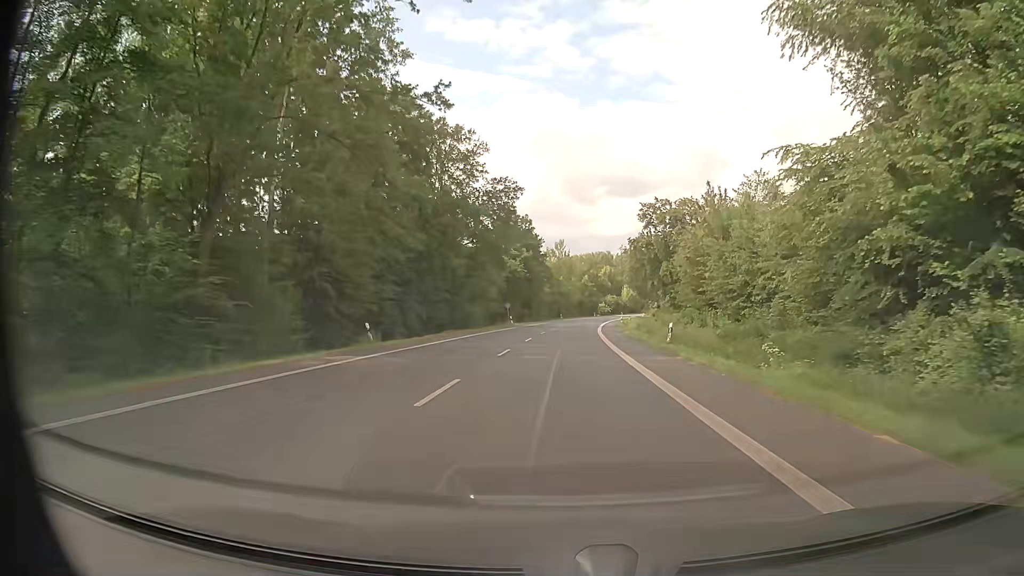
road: primary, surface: asphalt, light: Day
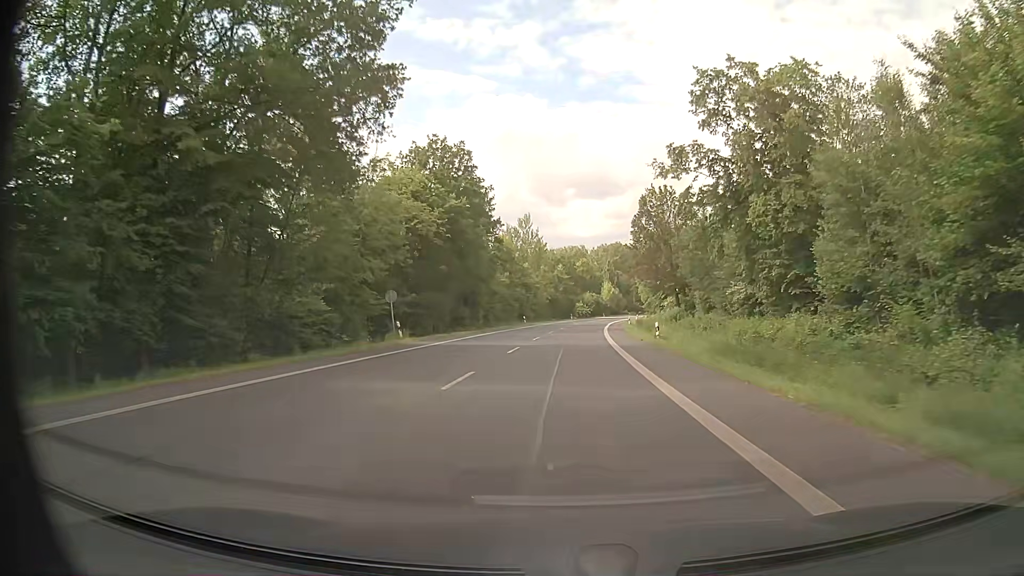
(+1.1, +45.0) m; +3°
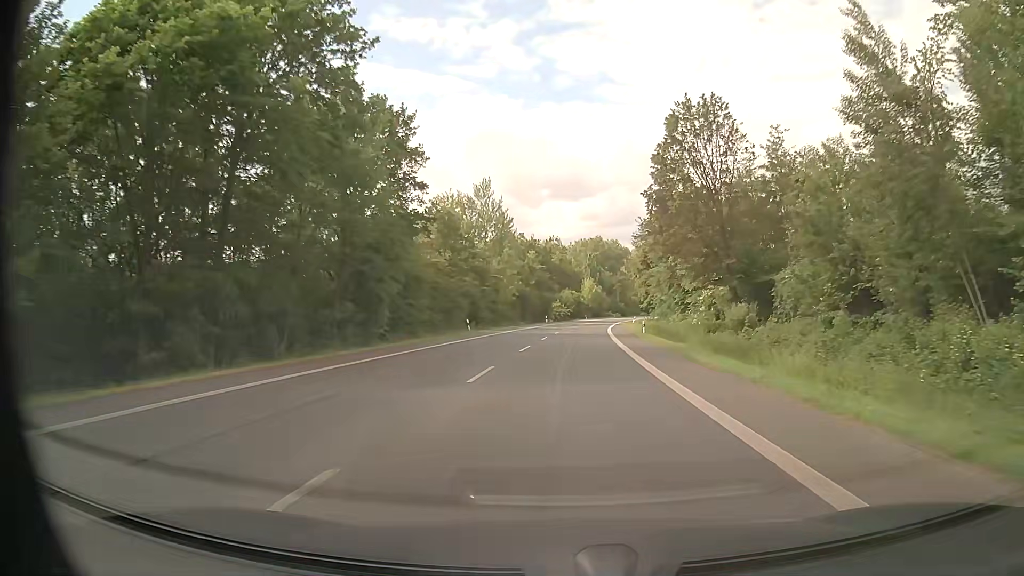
(+0.6, +33.8) m; +2°
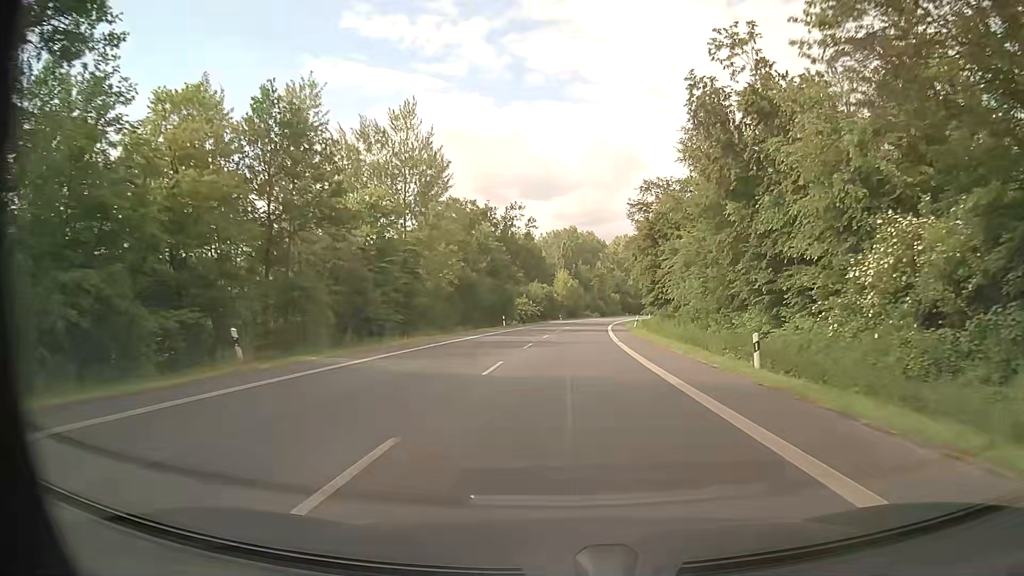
(+0.7, +33.7) m; +3°
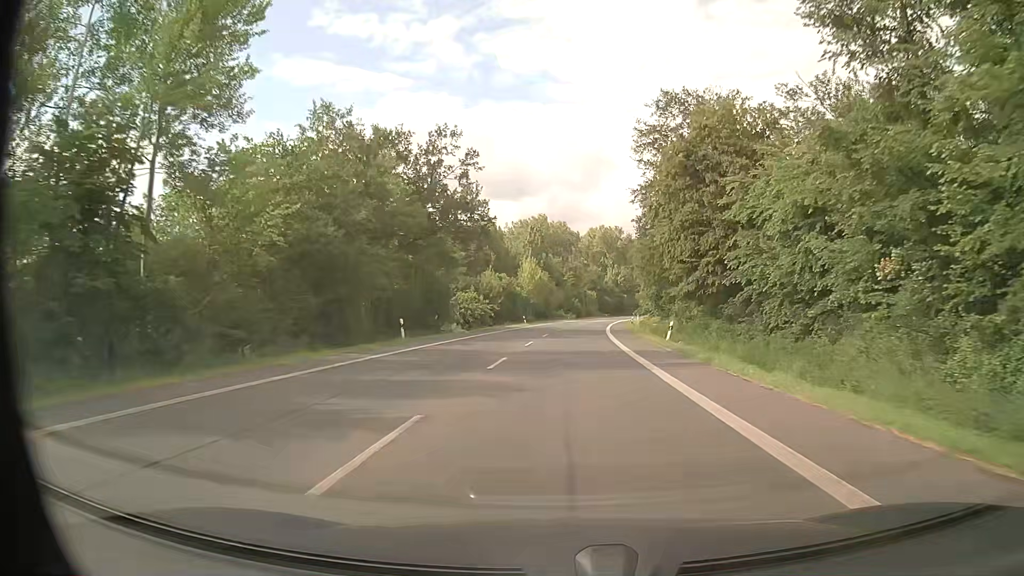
(+0.6, +33.8) m; +2°
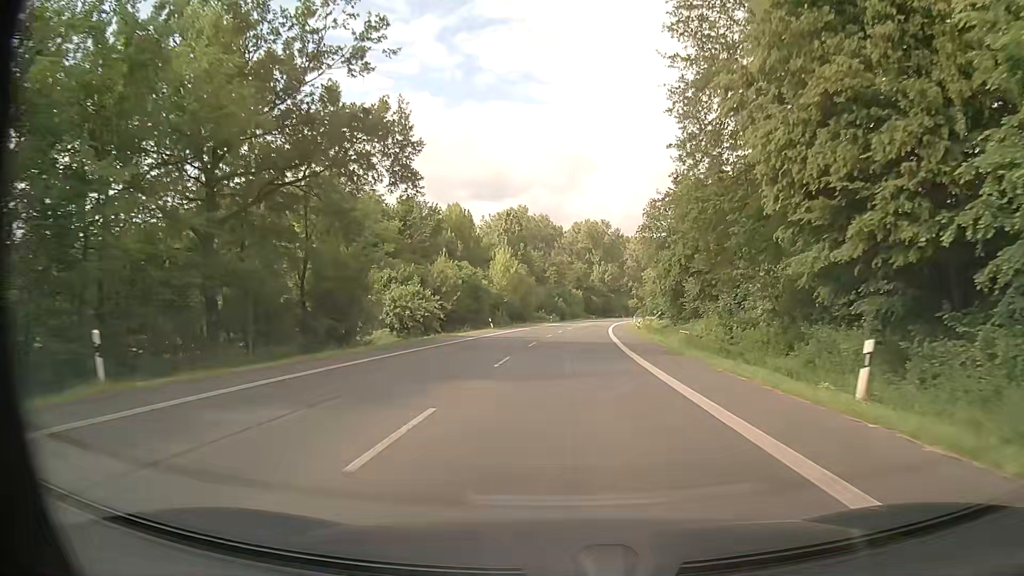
(+0.3, +22.5) m; +1°
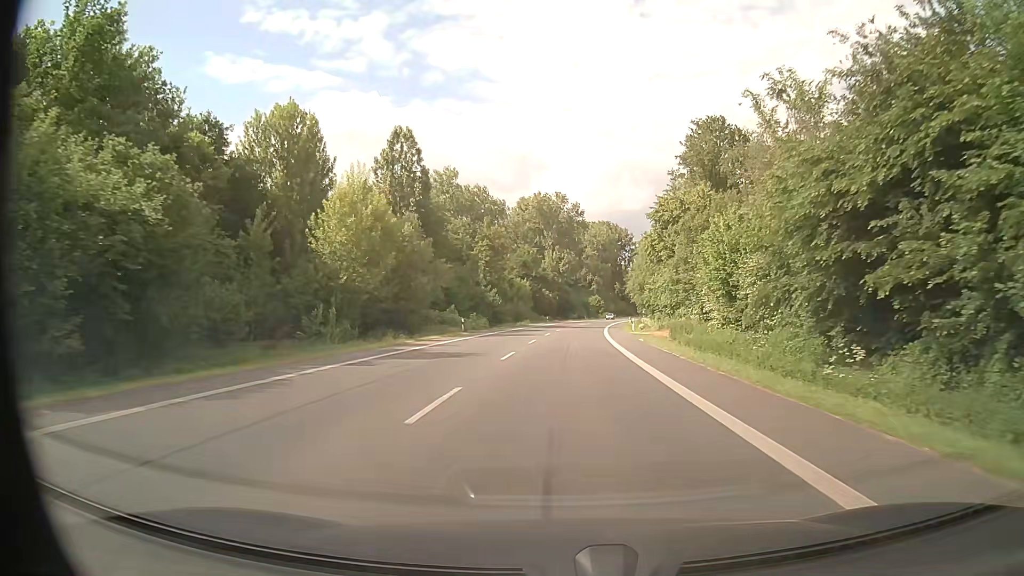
(+2.3, +56.3) m; +5°
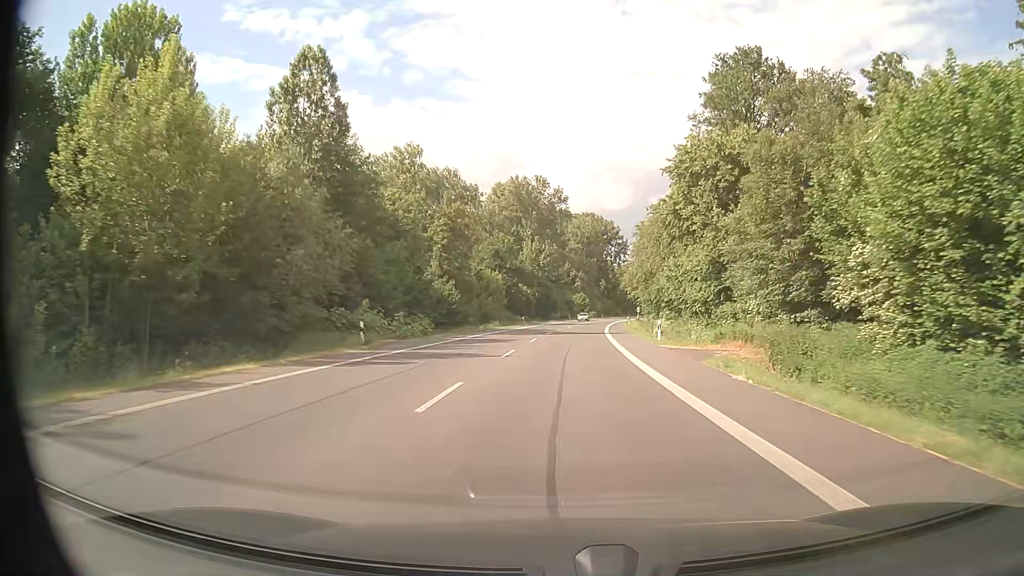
(+0.3, +22.5) m; +2°
(0, +10) (0, +20) (+1, +30) (+1, +40) (+2, +50) (+2, +60) (+3, +70) (+4, +80) (+5, +90) (+6, +100) m
